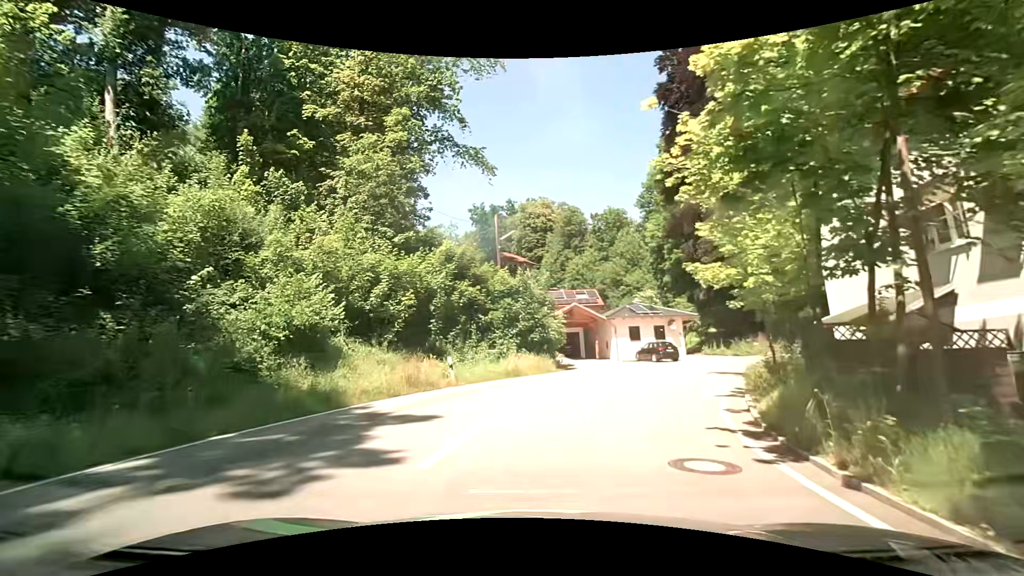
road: tertiary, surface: asphalt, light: Day
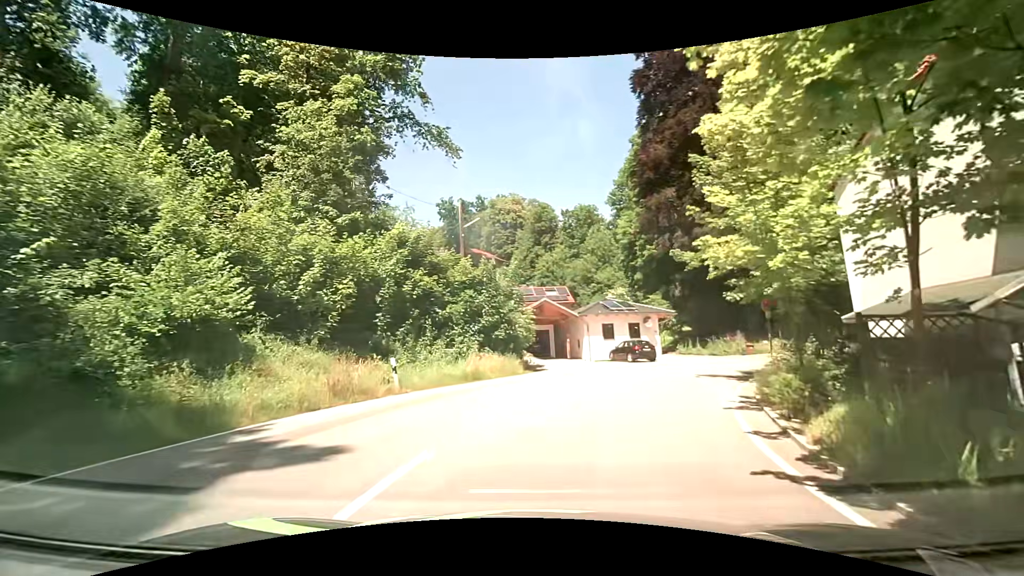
(+0.1, +3.2) m; +4°
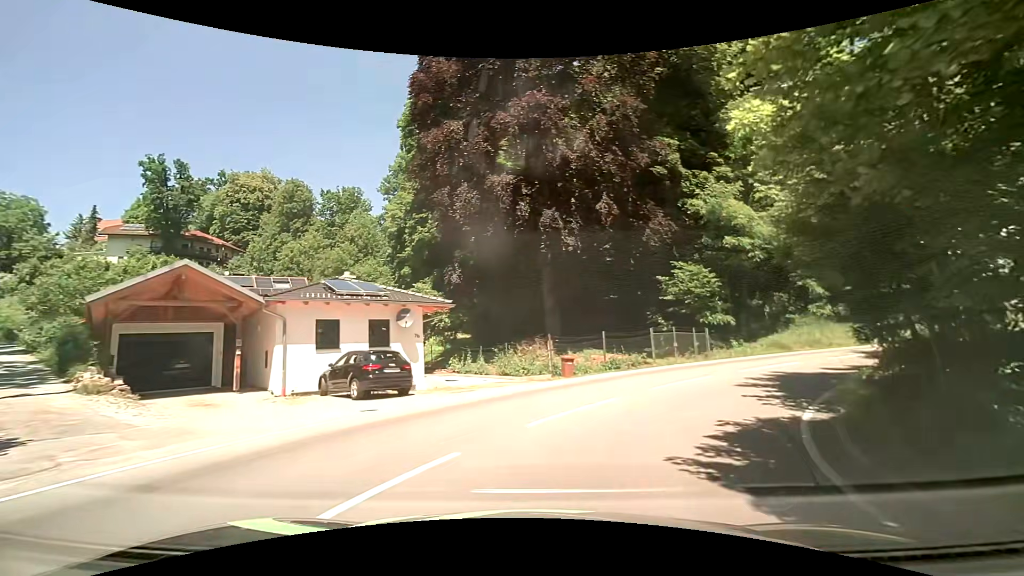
(+3.9, +17.2) m; +27°
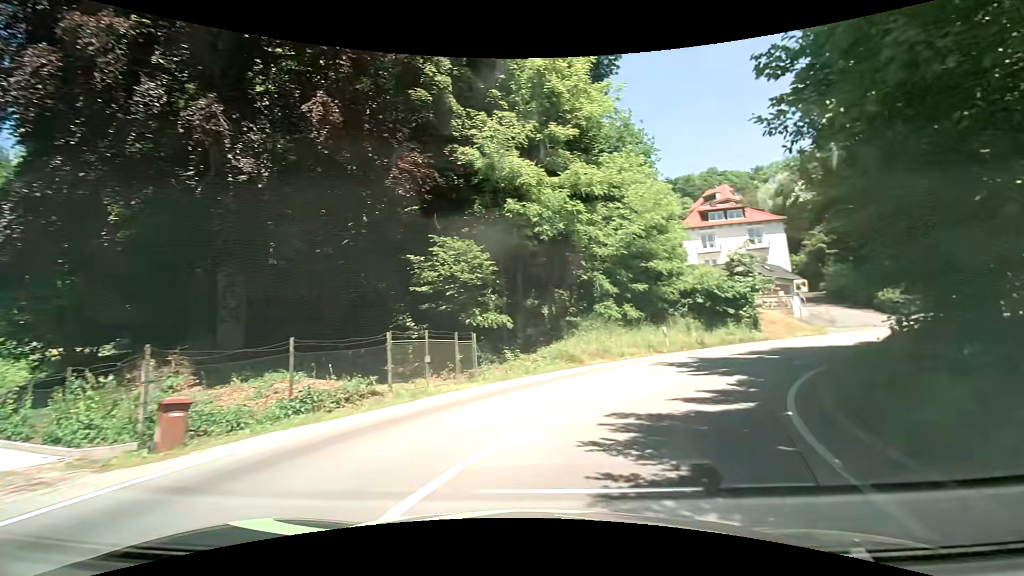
(+2.0, +10.7) m; +24°
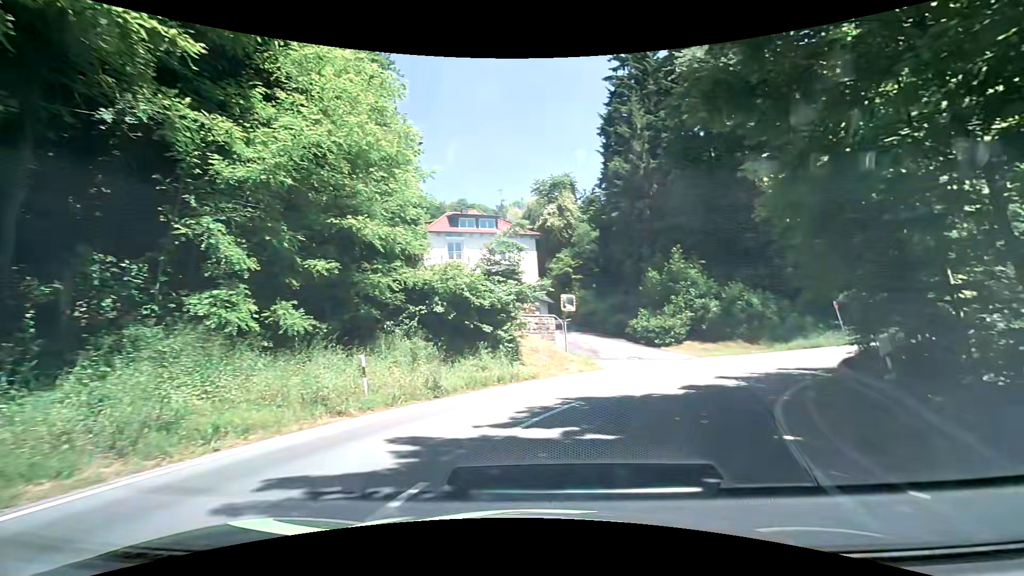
(+3.6, +12.5) m; +29°
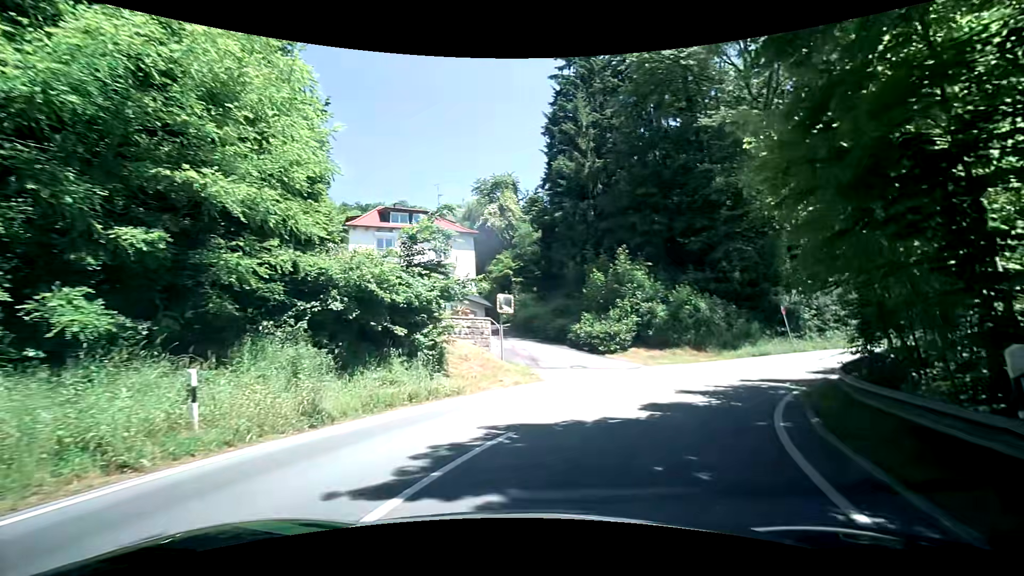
(+0.3, +3.2) m; +8°
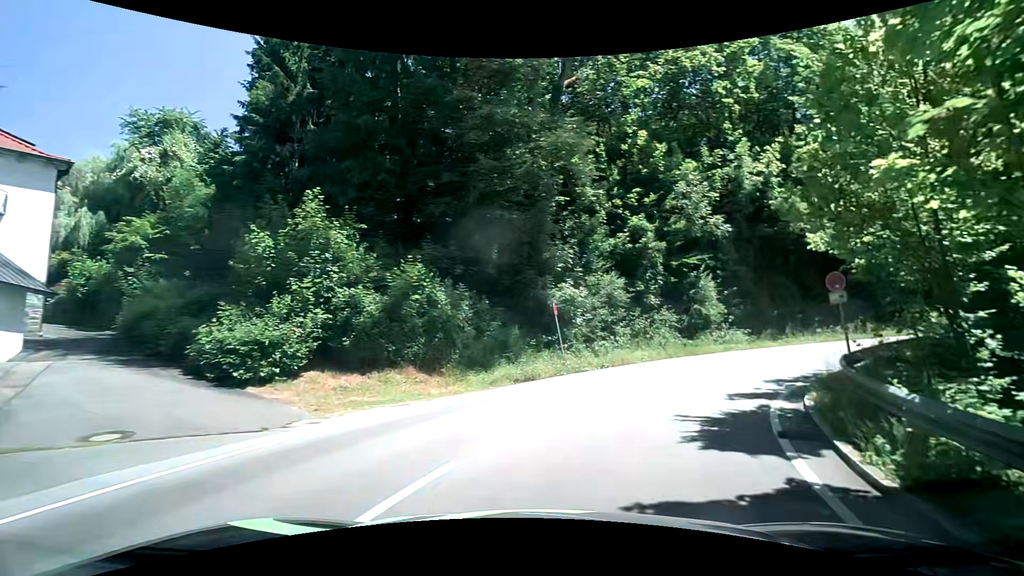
(+3.3, +13.0) m; +29°
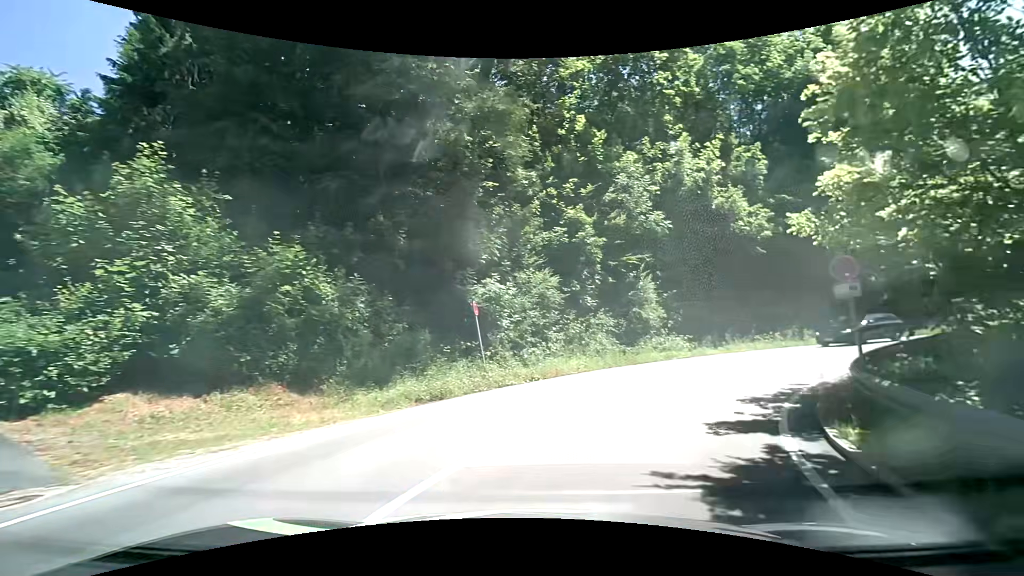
(+0.3, +3.7) m; +8°
